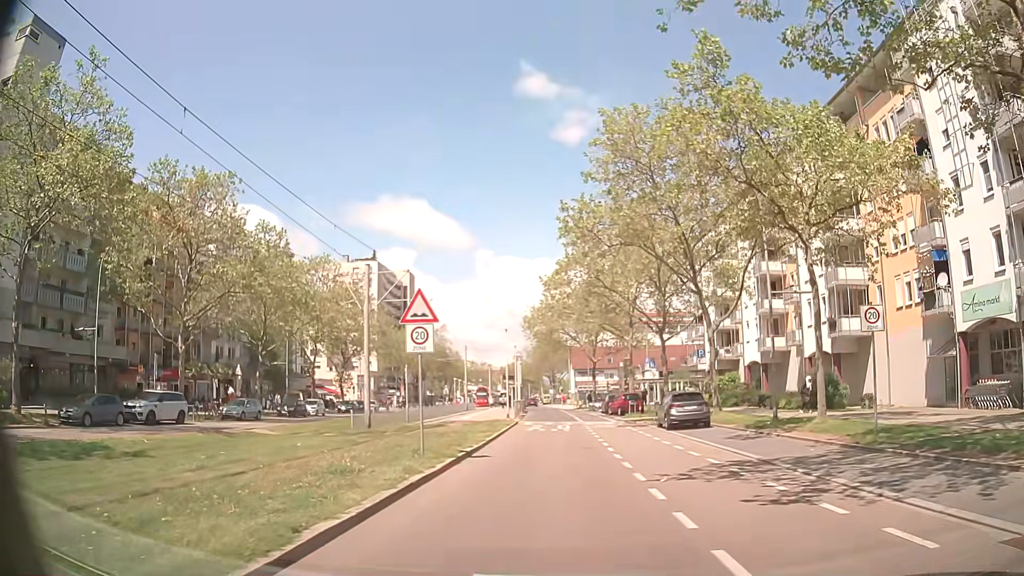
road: tertiary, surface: asphalt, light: Day
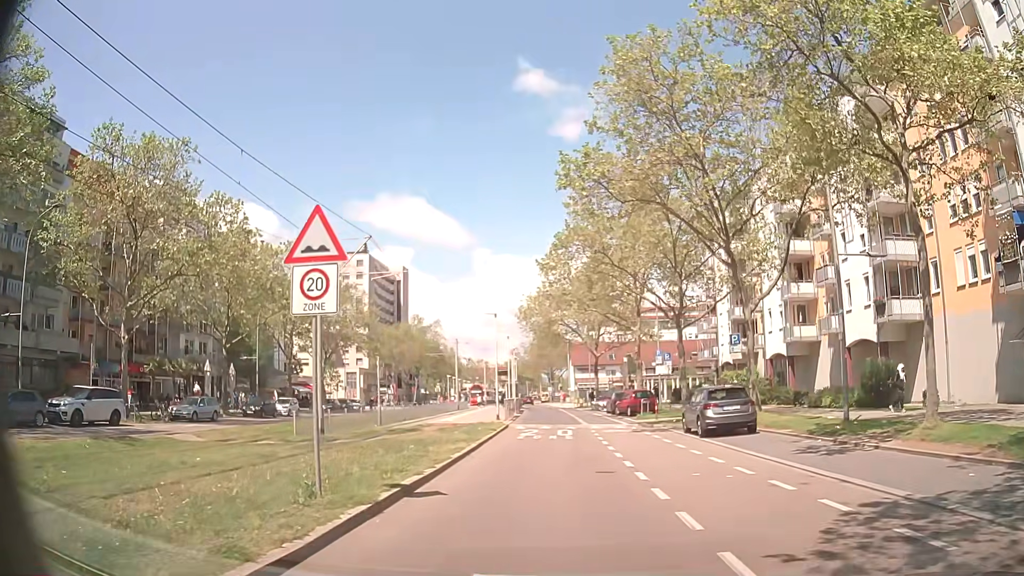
(0.0, +6.1) m; -1°
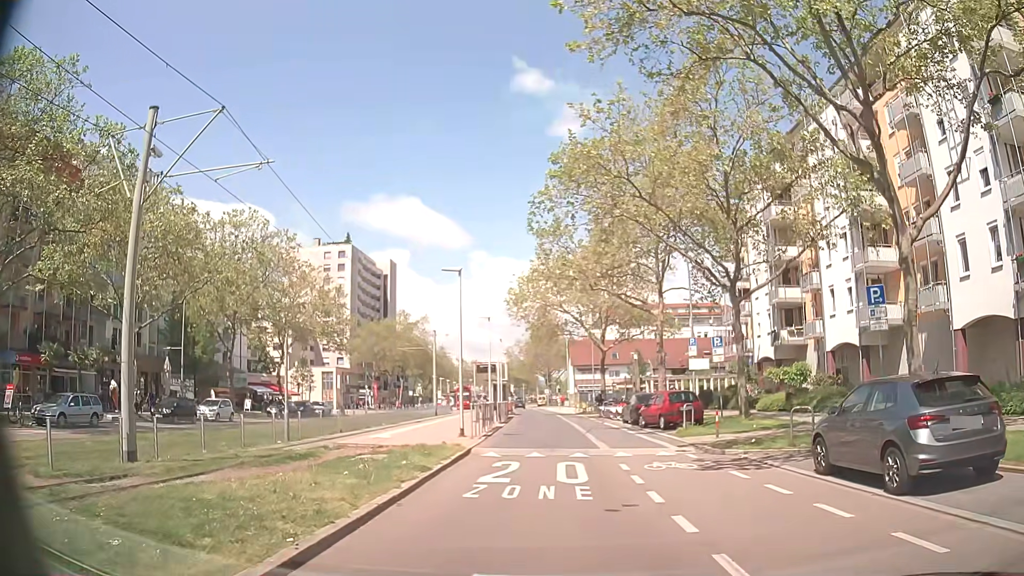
(+0.3, +11.7) m; +1°
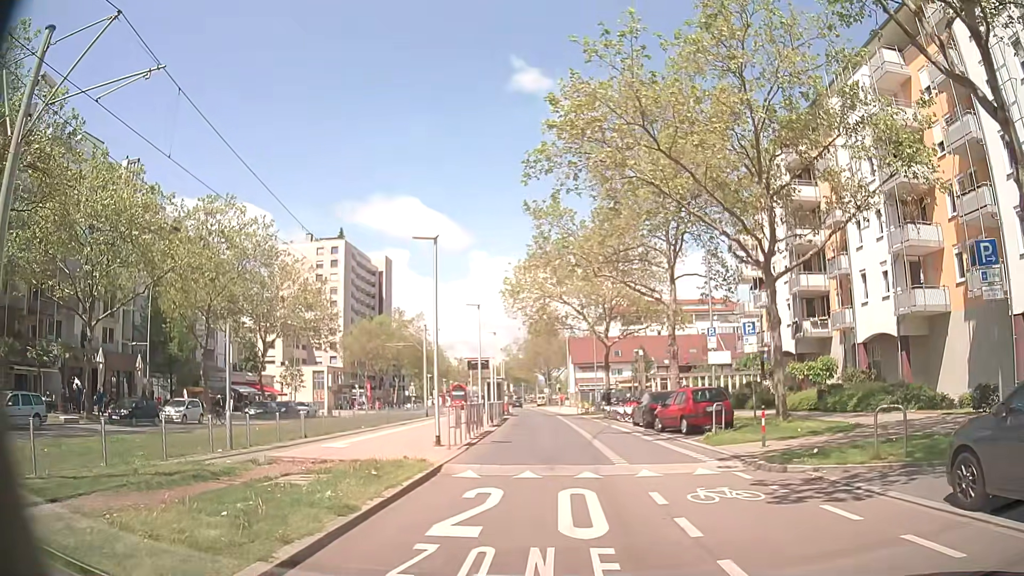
(+0.1, +4.2) m; +1°
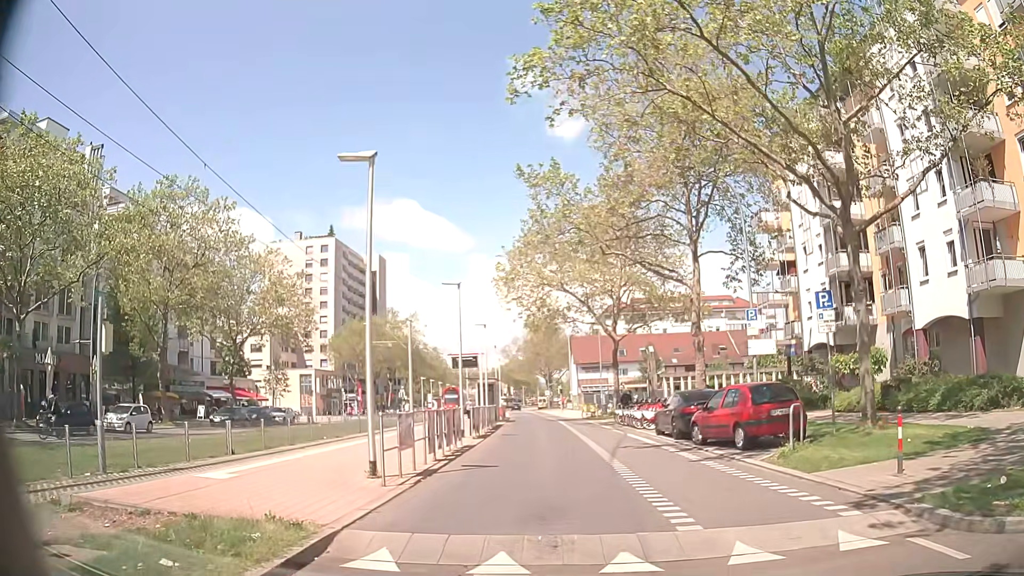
(+0.1, +6.1) m; -2°
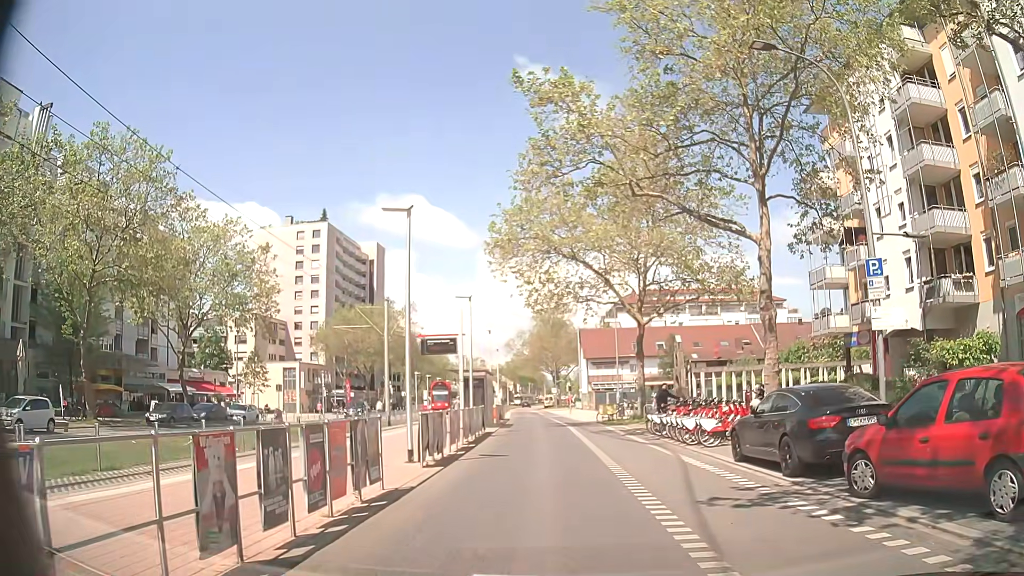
(+0.3, +9.0) m; 0°
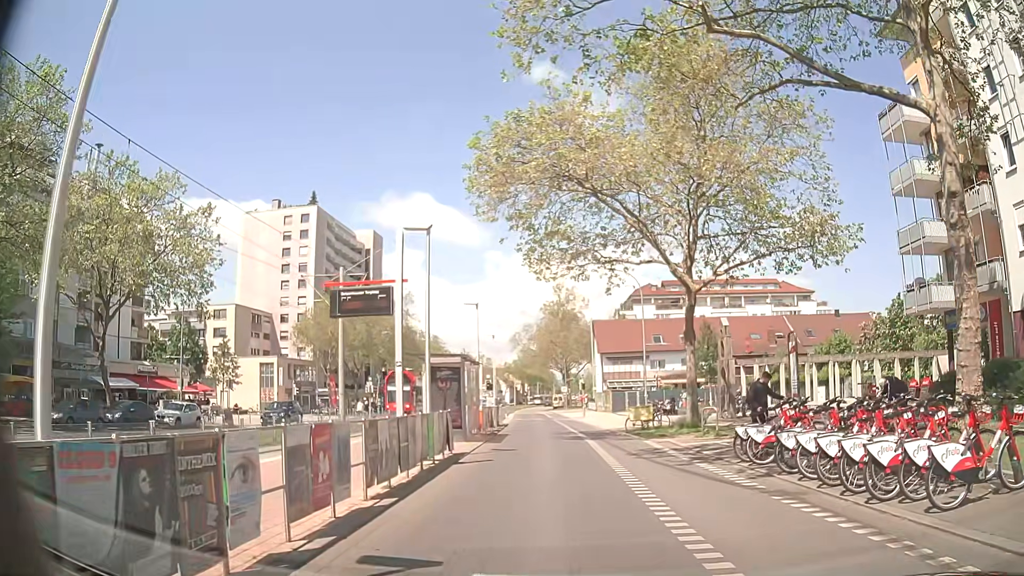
(0.0, +10.6) m; -1°
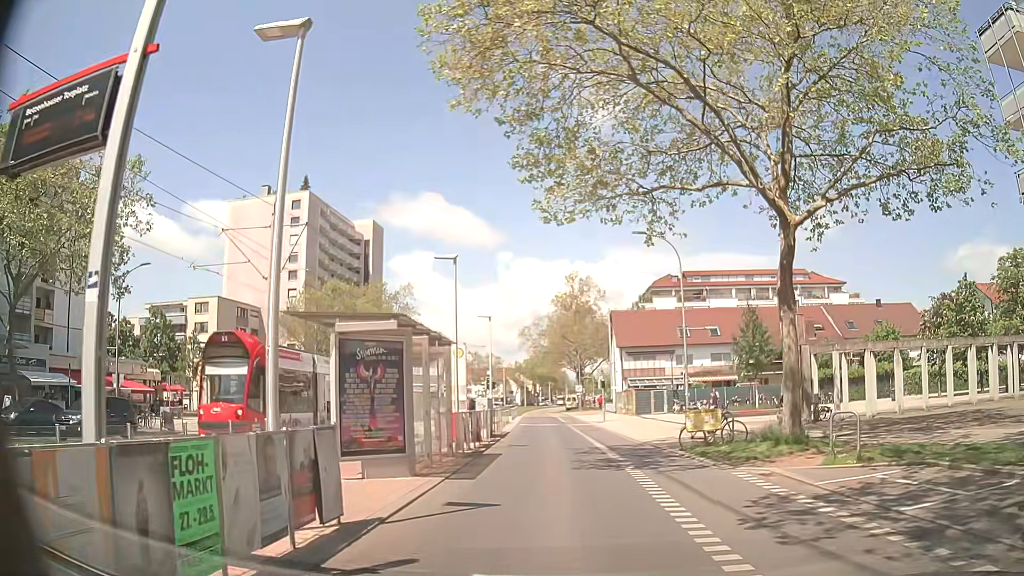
(+0.1, +9.1) m; 0°
